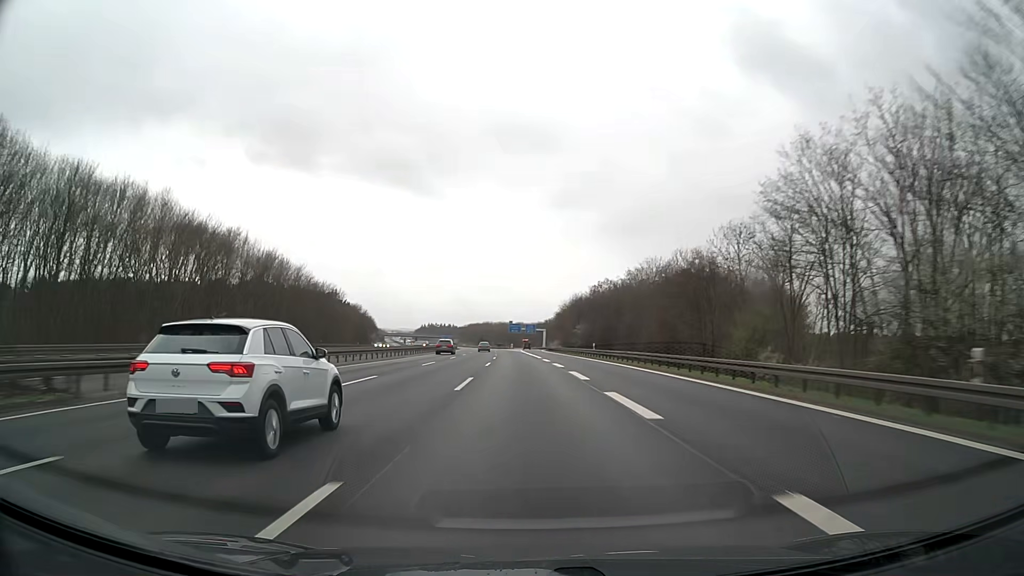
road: motorway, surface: asphalt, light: Day
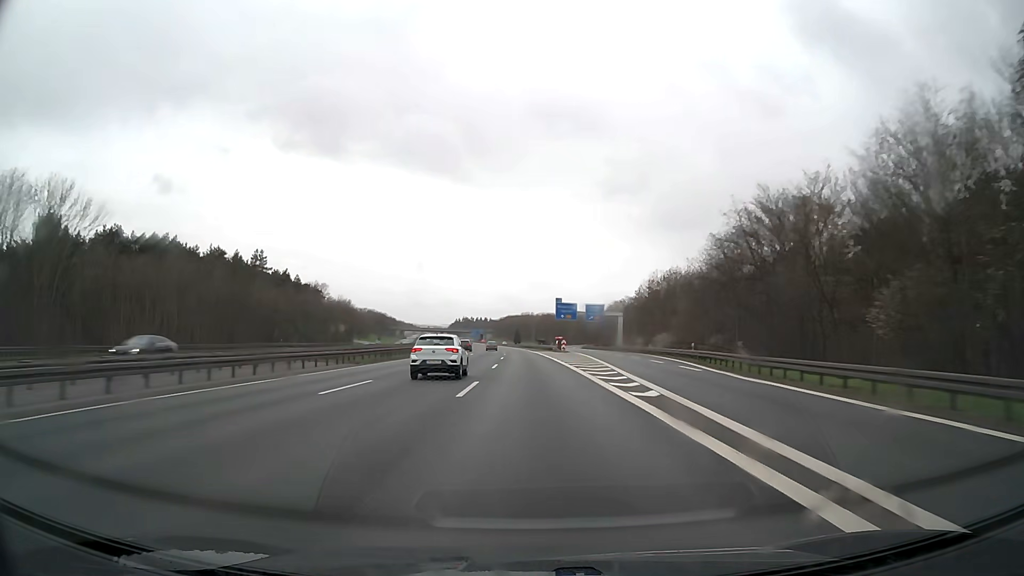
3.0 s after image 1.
(-3.3, +111.3) m; -4°
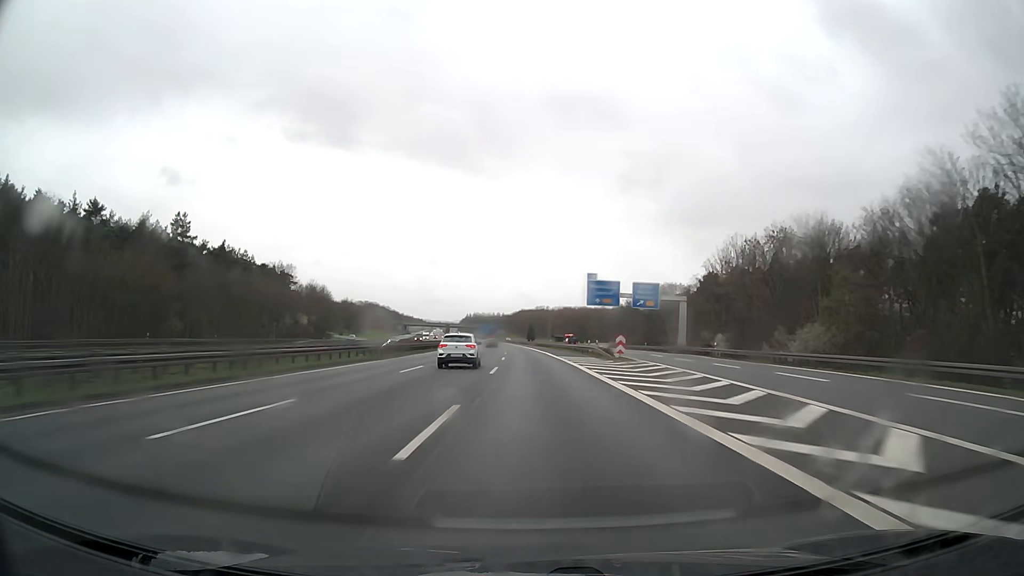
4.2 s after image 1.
(-0.5, +44.5) m; -1°
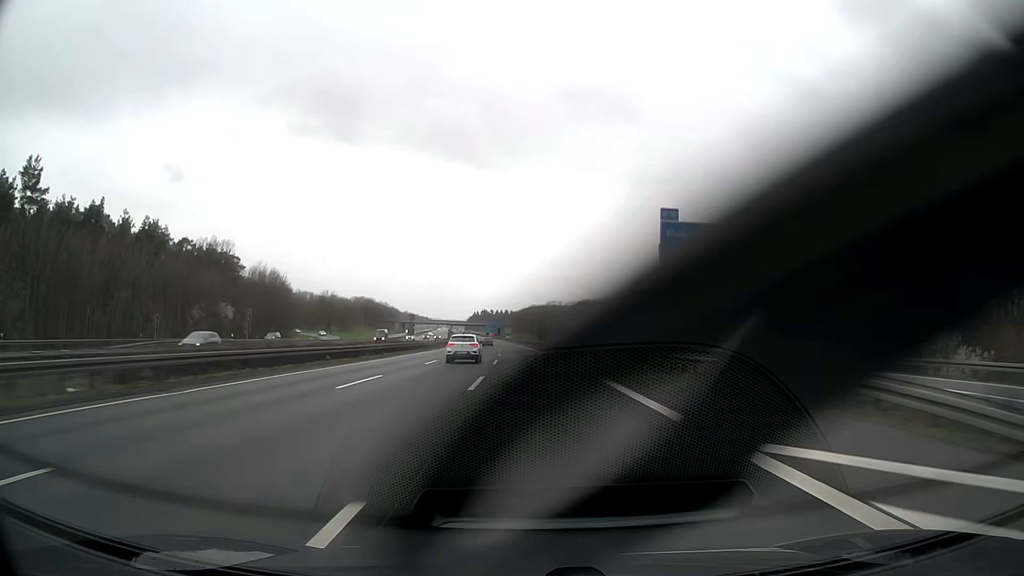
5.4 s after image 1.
(-0.3, +44.5) m; -1°
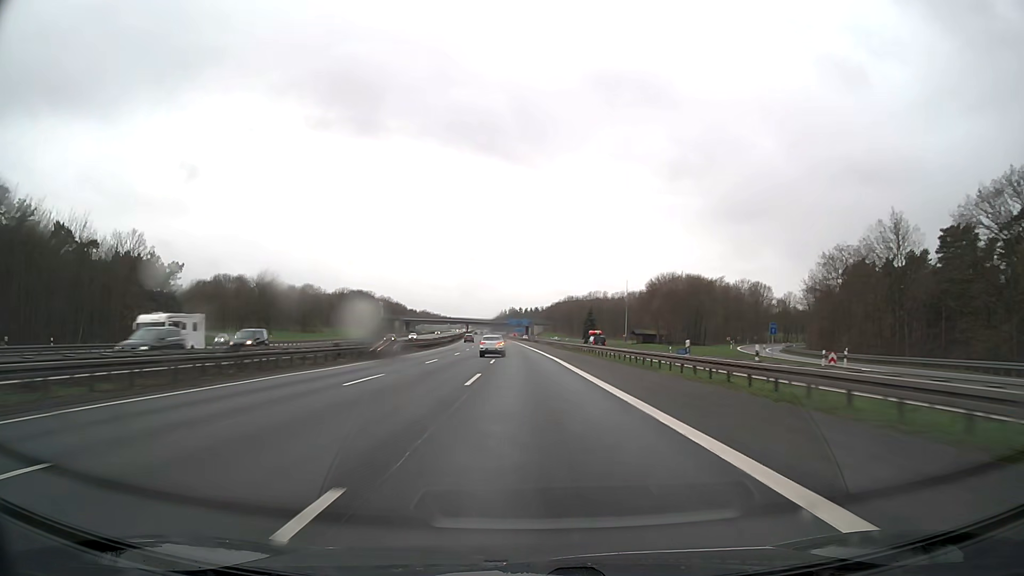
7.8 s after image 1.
(-2.0, +89.1) m; -3°
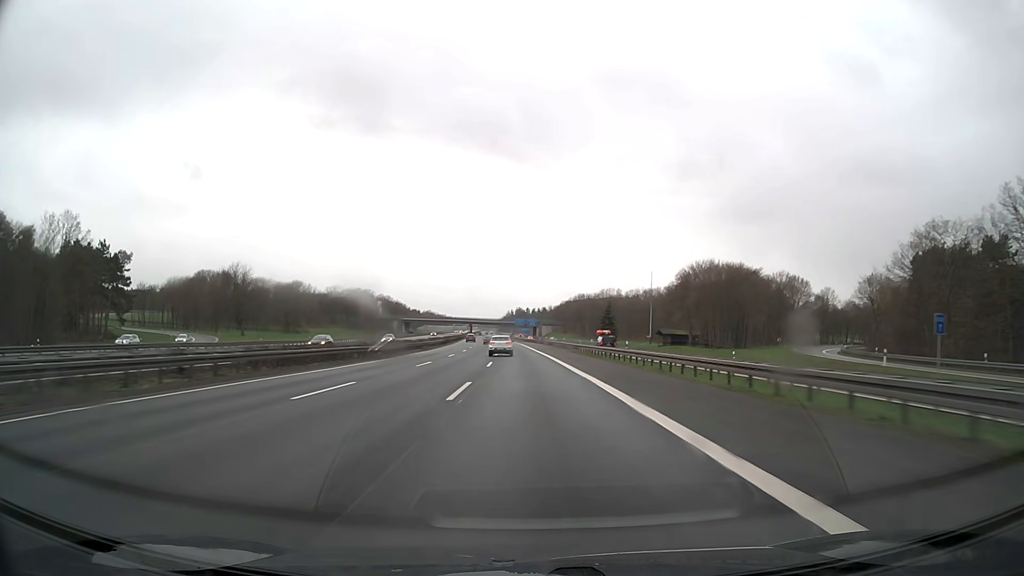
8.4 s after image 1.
(-0.1, +22.2) m; 0°
(0, +10) (0, +20) (0, +30) (0, +40) (-1, +50) (-1, +60) (-1, +70) (-2, +80) (-2, +90) (-3, +100) m
